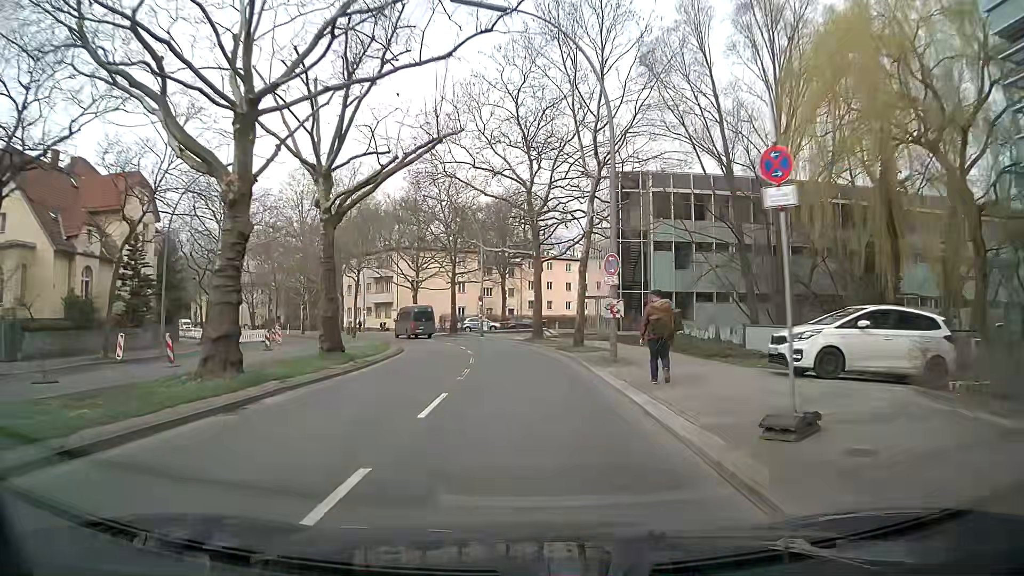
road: secondary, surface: asphalt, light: Day
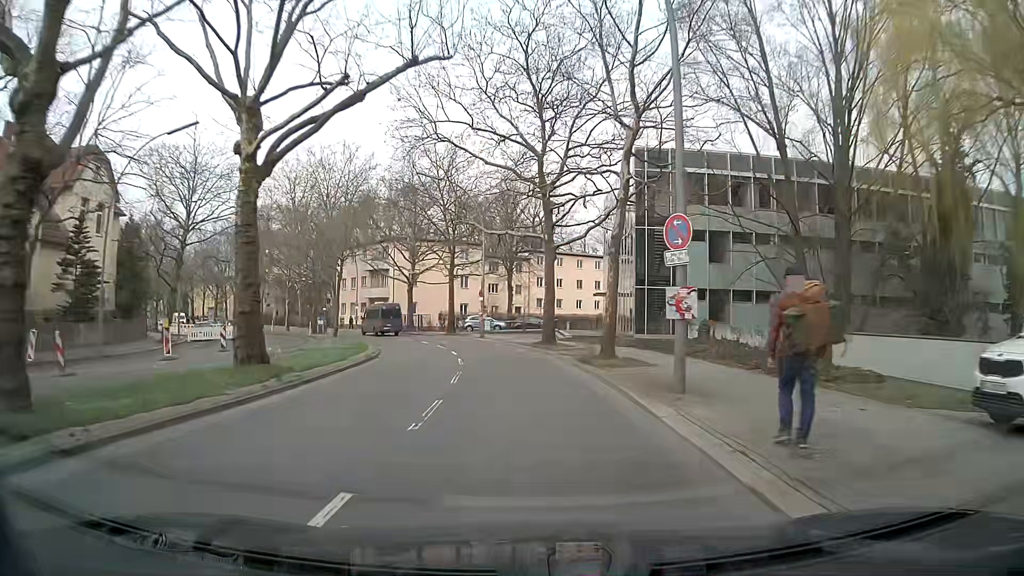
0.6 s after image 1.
(-0.1, +7.0) m; -1°
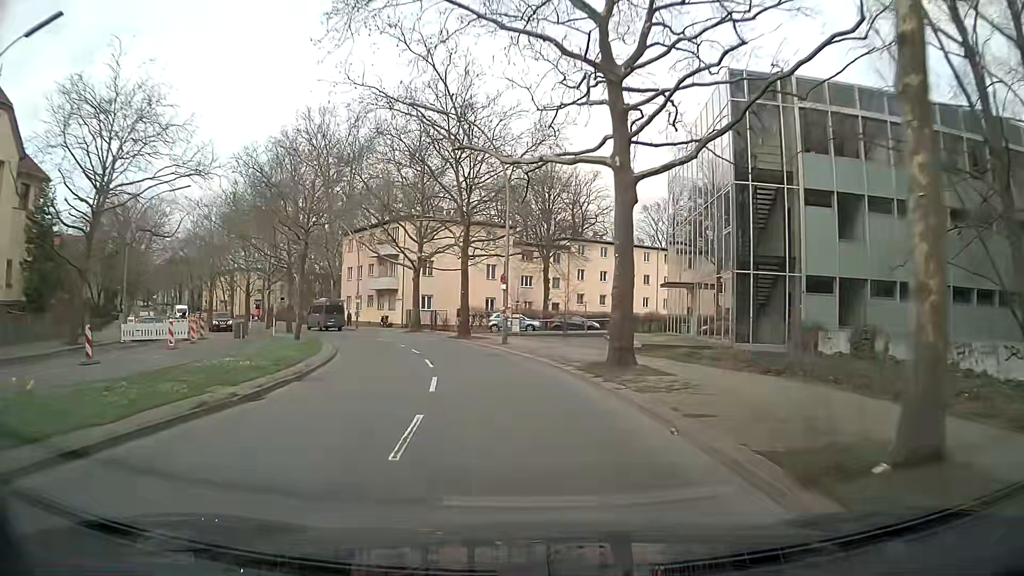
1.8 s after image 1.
(-0.1, +13.8) m; -1°
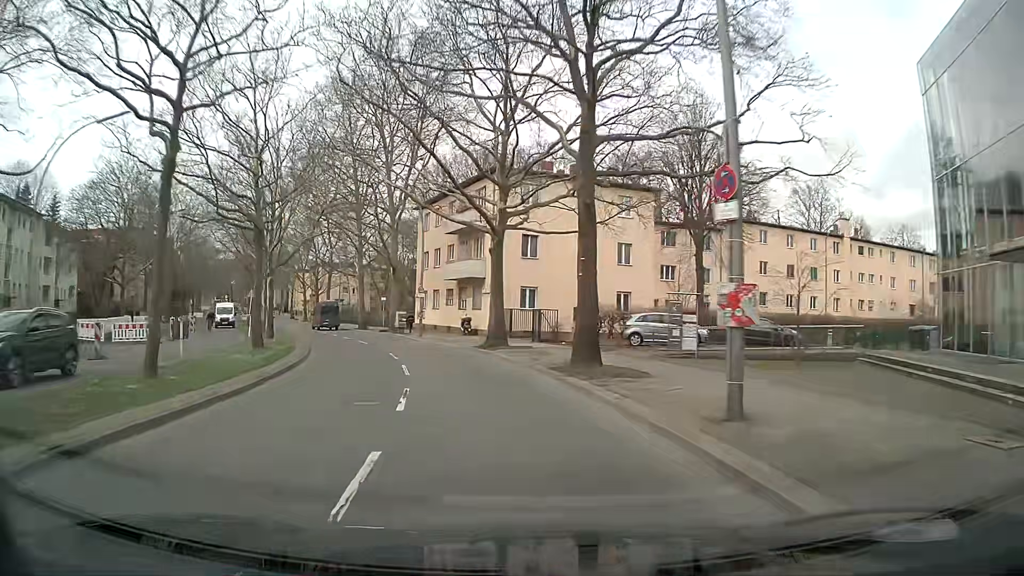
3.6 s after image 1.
(-2.0, +20.9) m; -11°
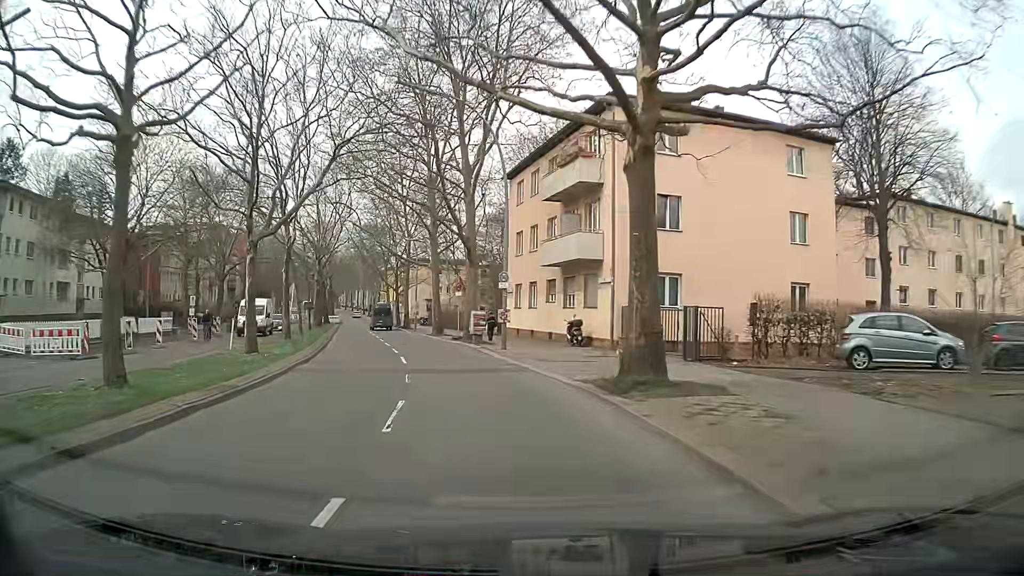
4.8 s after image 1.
(-1.0, +14.0) m; -9°
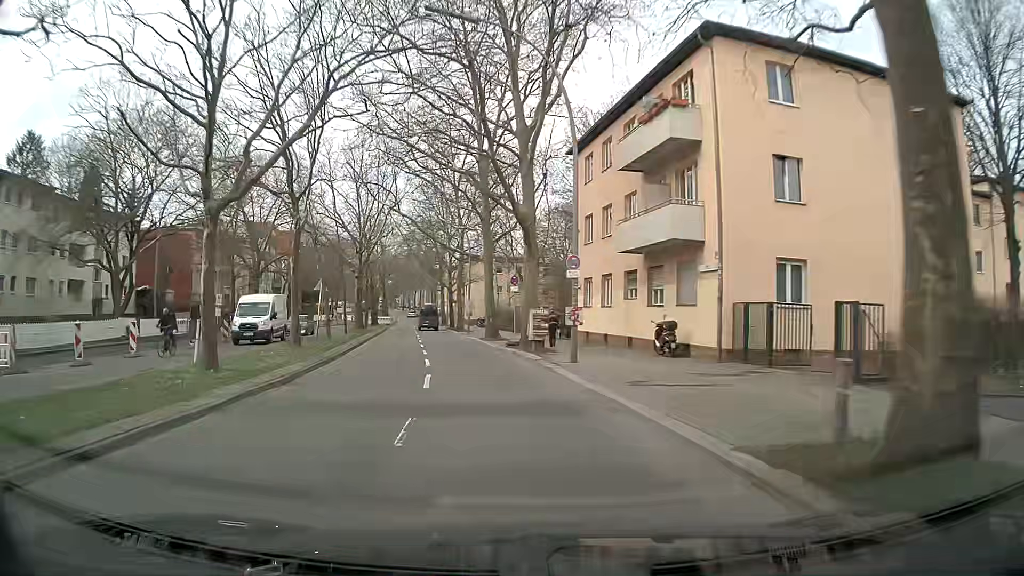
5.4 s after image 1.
(-0.2, +7.0) m; -4°
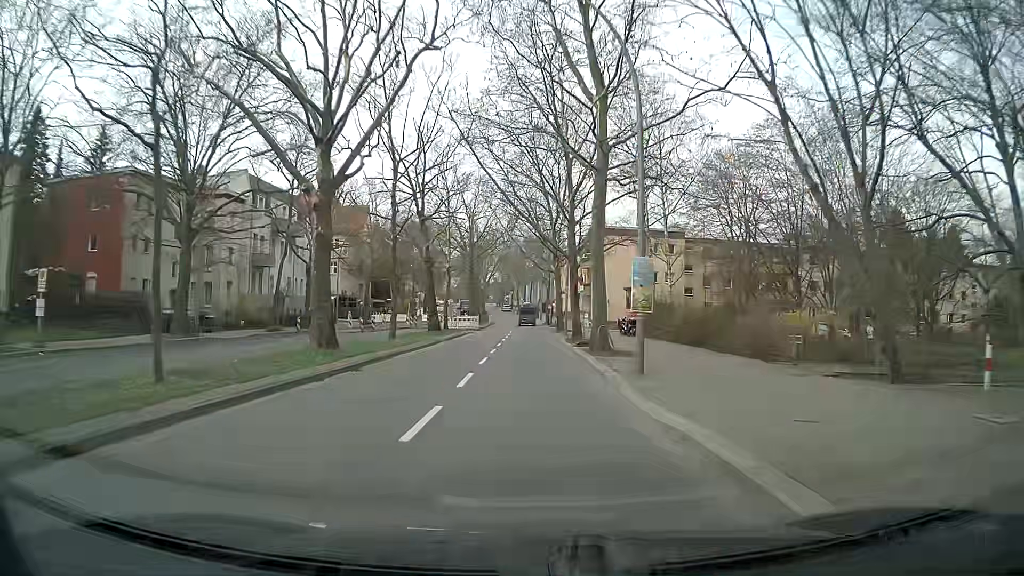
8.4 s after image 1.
(-4.6, +36.1) m; -10°
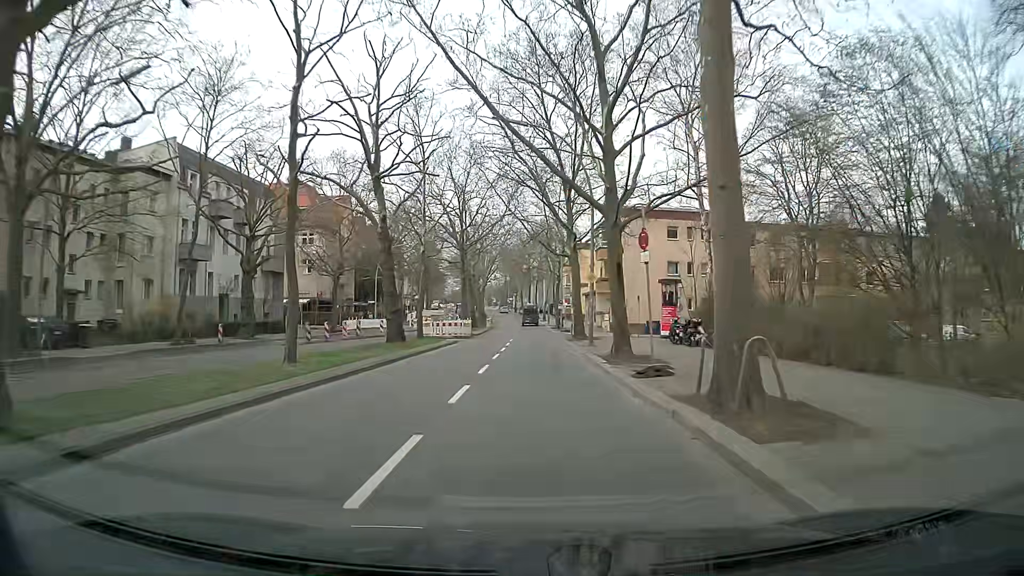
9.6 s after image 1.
(-0.1, +14.6) m; -1°
